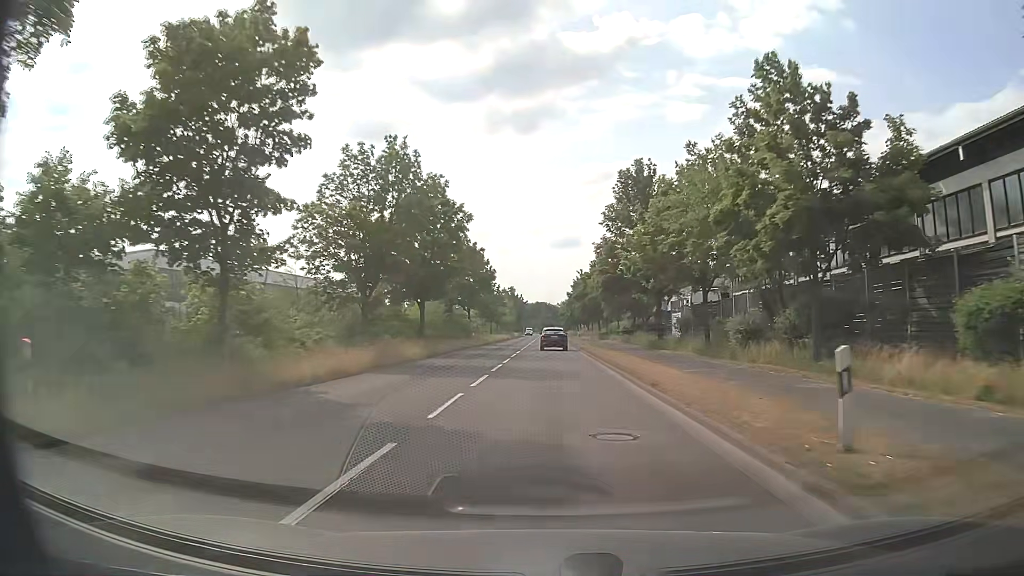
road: primary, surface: asphalt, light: Day
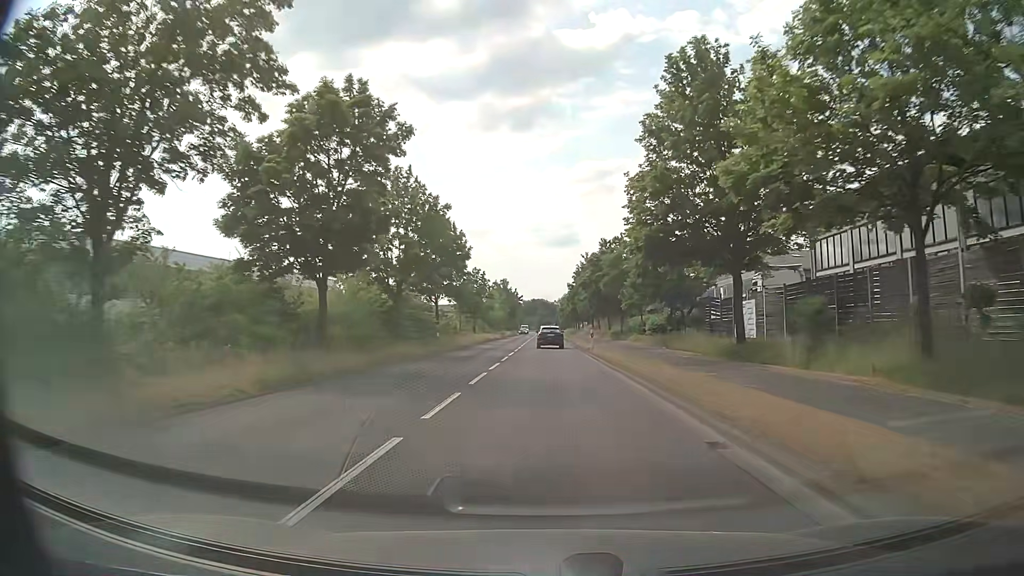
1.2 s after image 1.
(+0.2, +18.0) m; 0°
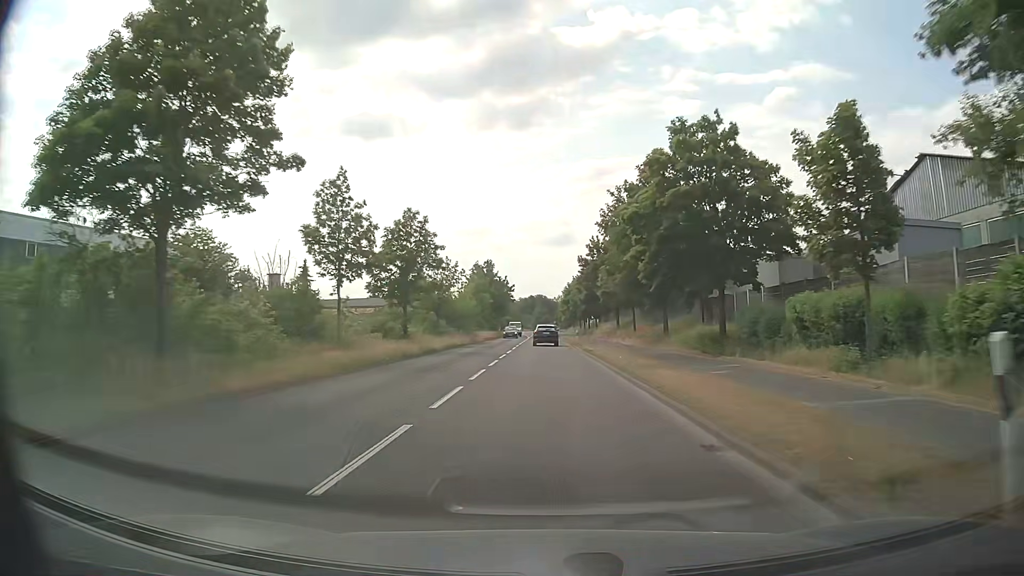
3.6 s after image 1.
(+0.2, +35.4) m; 0°
(0, +10) (0, +20) (0, +30) (0, +40) (0, +50) (0, +60) (0, +70) (0, +80) (0, +90) (0, +100) m
